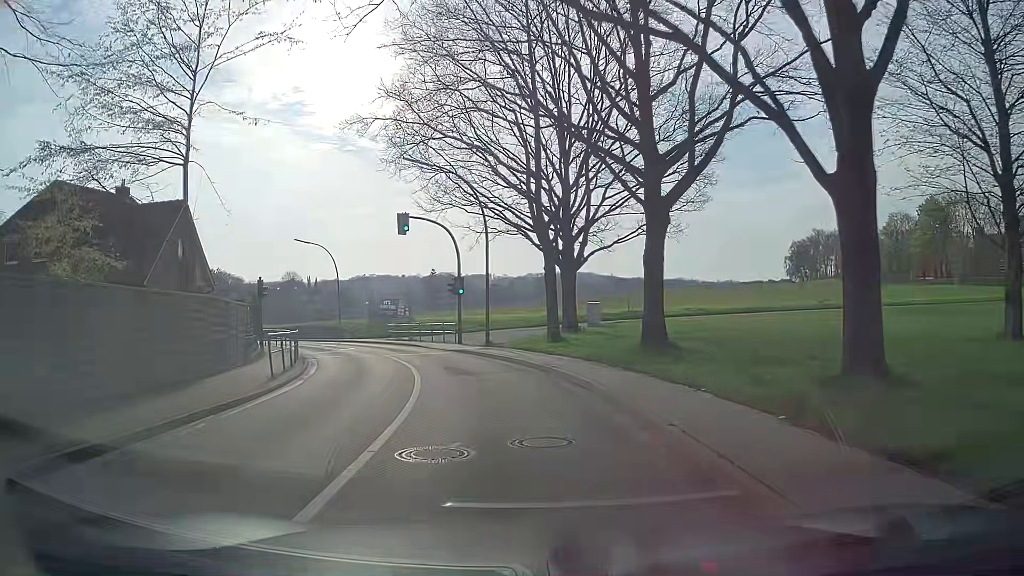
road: secondary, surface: asphalt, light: Day
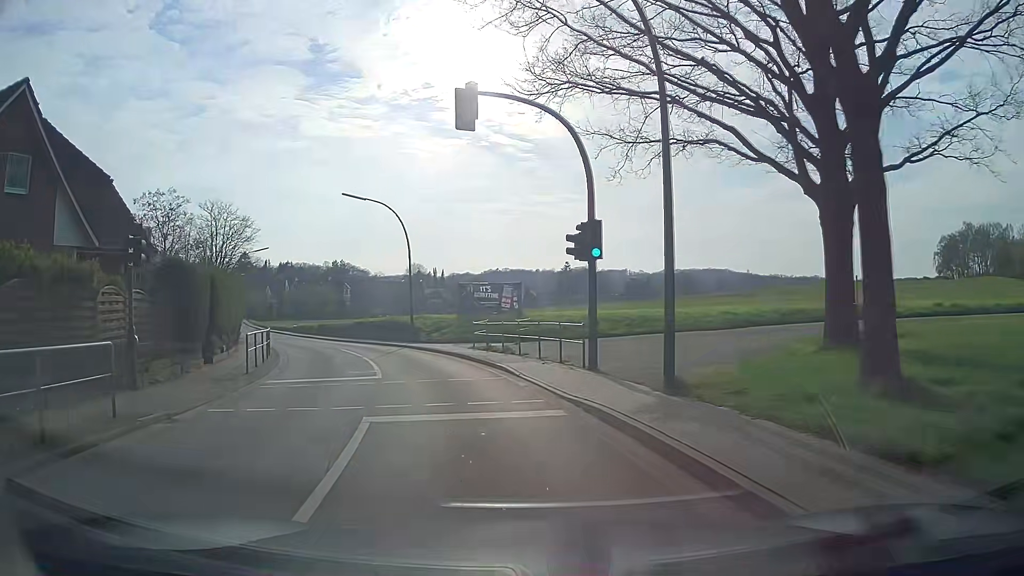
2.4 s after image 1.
(-1.8, +18.0) m; -13°
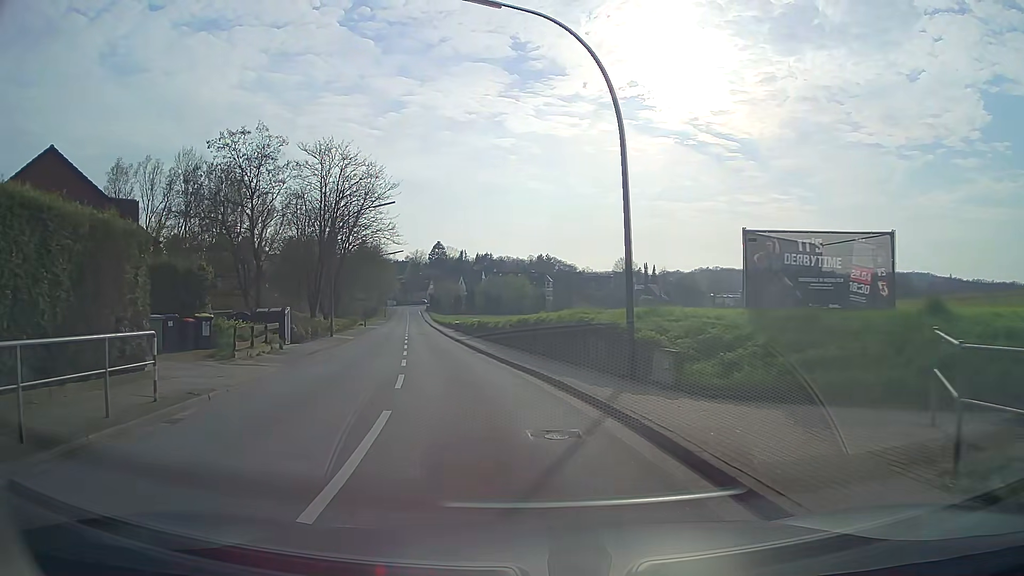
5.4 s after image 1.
(-3.3, +22.3) m; -17°
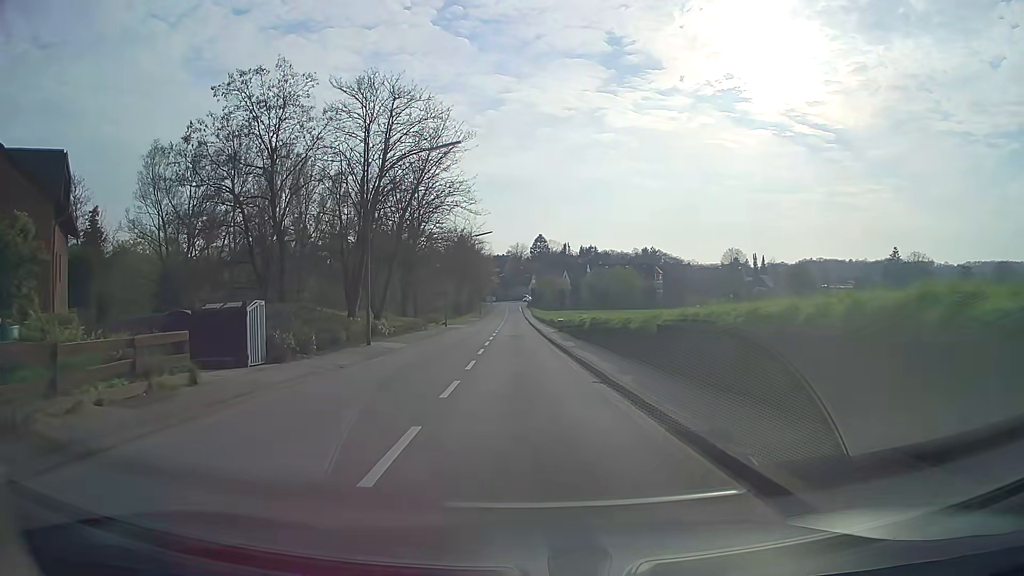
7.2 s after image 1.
(-1.1, +13.5) m; -9°
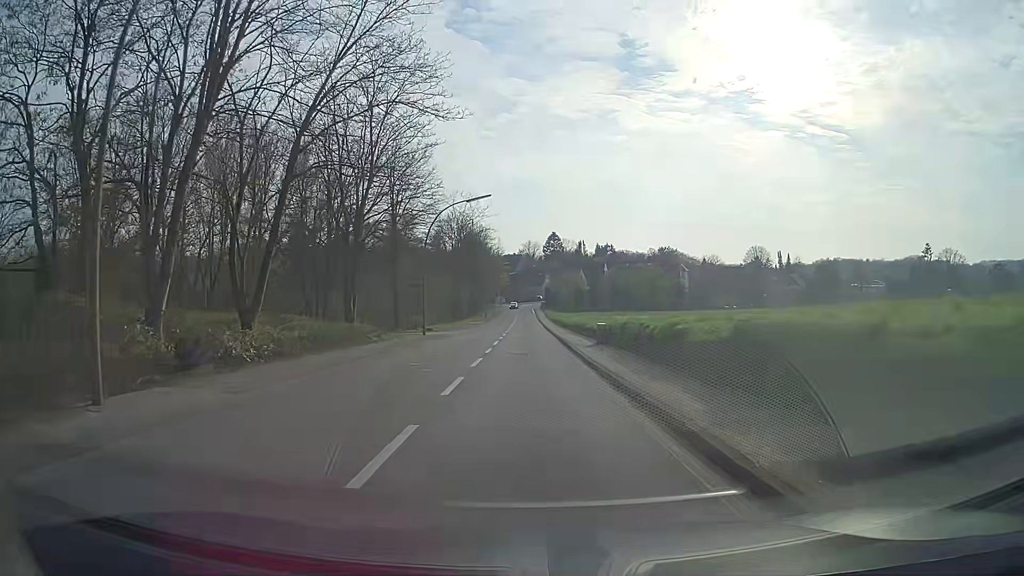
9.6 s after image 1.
(-0.3, +18.1) m; -1°
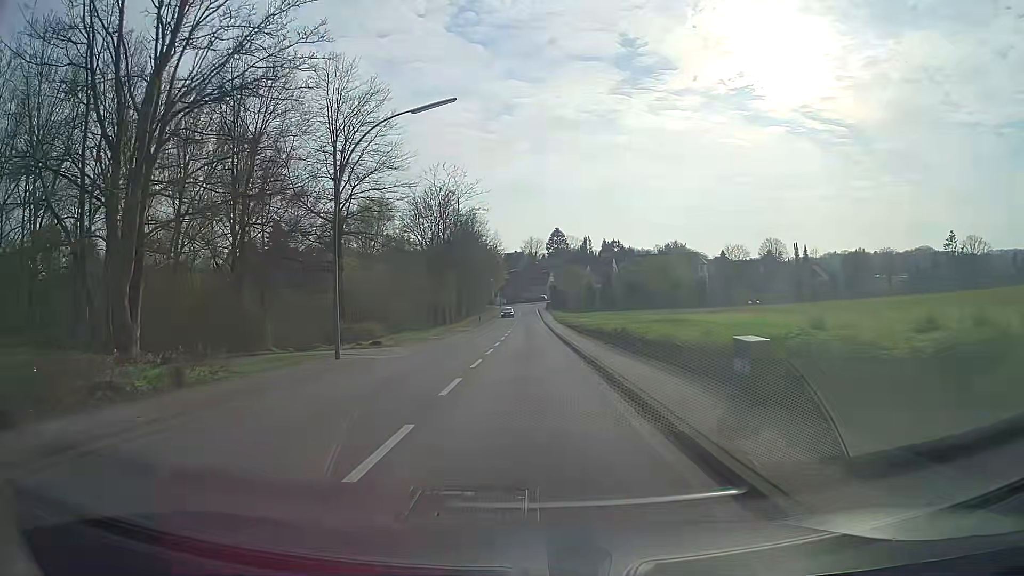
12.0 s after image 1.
(+0.1, +17.9) m; 0°
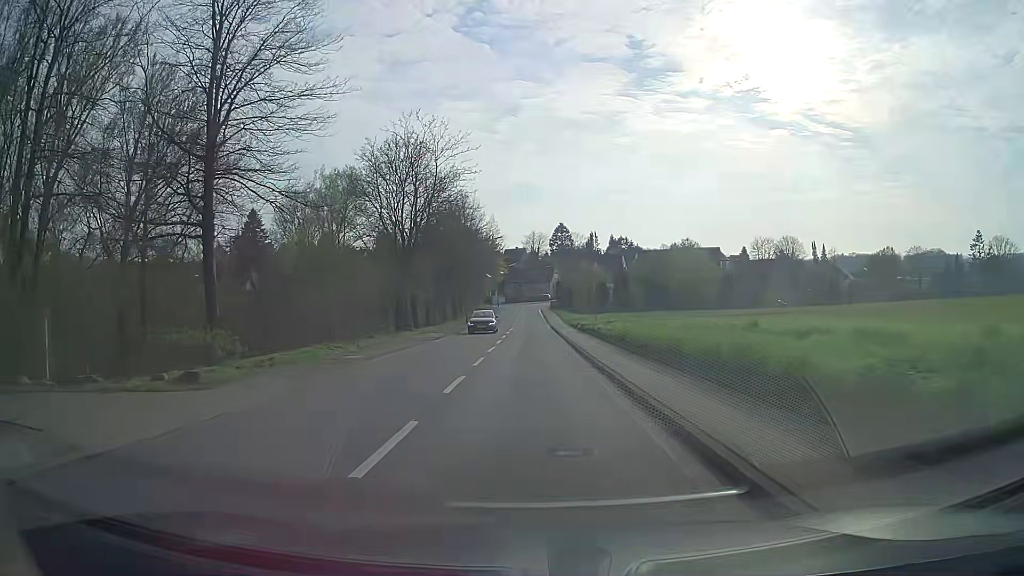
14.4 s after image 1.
(0.0, +17.8) m; 0°
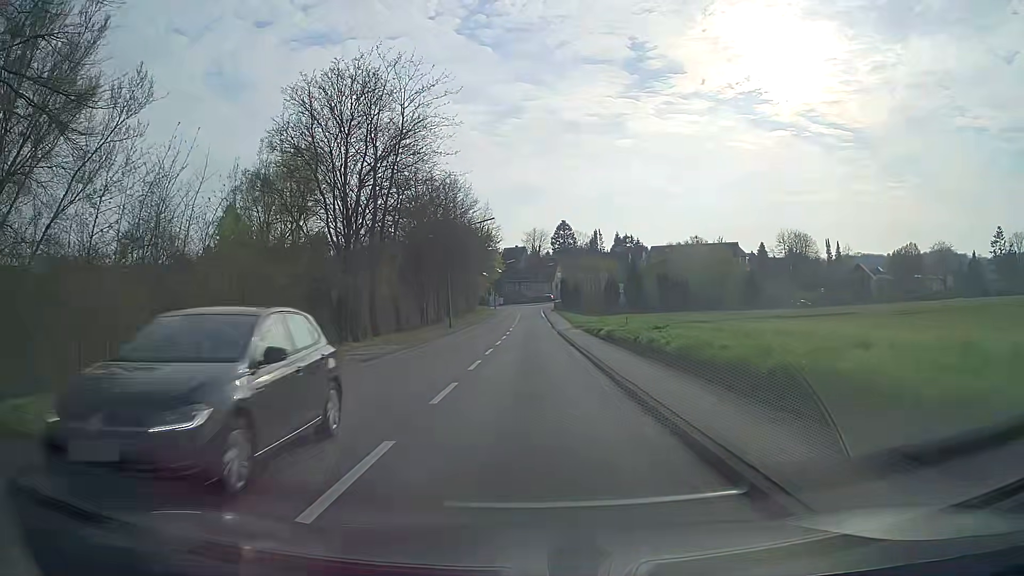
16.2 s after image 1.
(+0.1, +13.5) m; 0°
(0, +10) (0, +20) (0, +30) (0, +40) (0, +50) (0, +60) (0, +70) (0, +80) (0, +90) (0, +100) m
